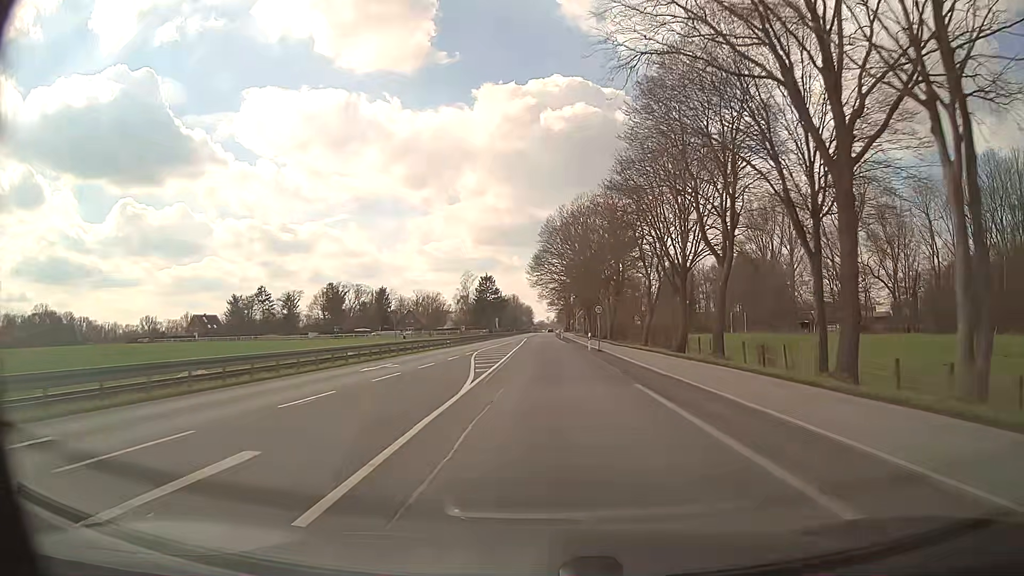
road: primary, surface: asphalt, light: Day
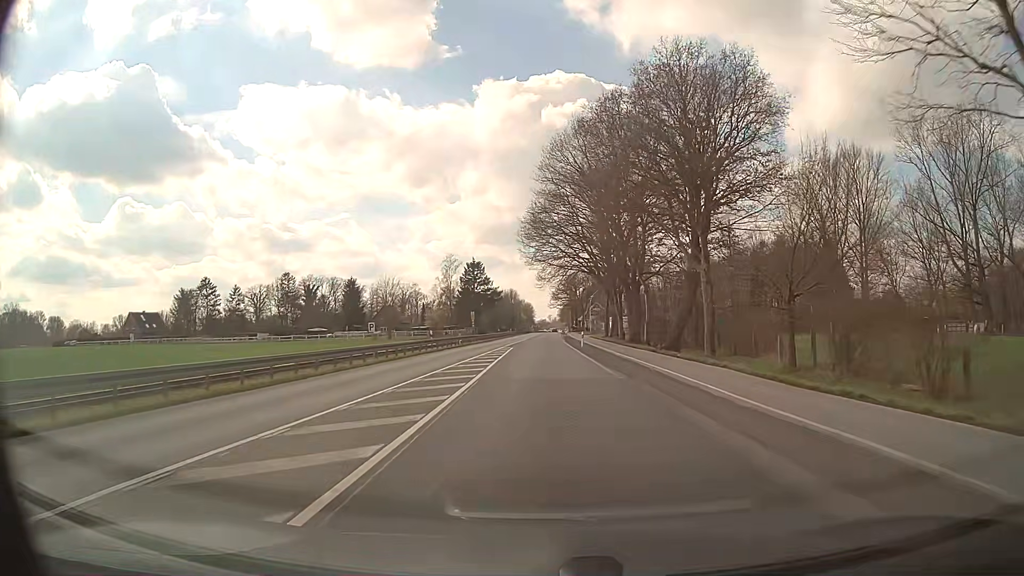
(0.0, +43.0) m; 0°
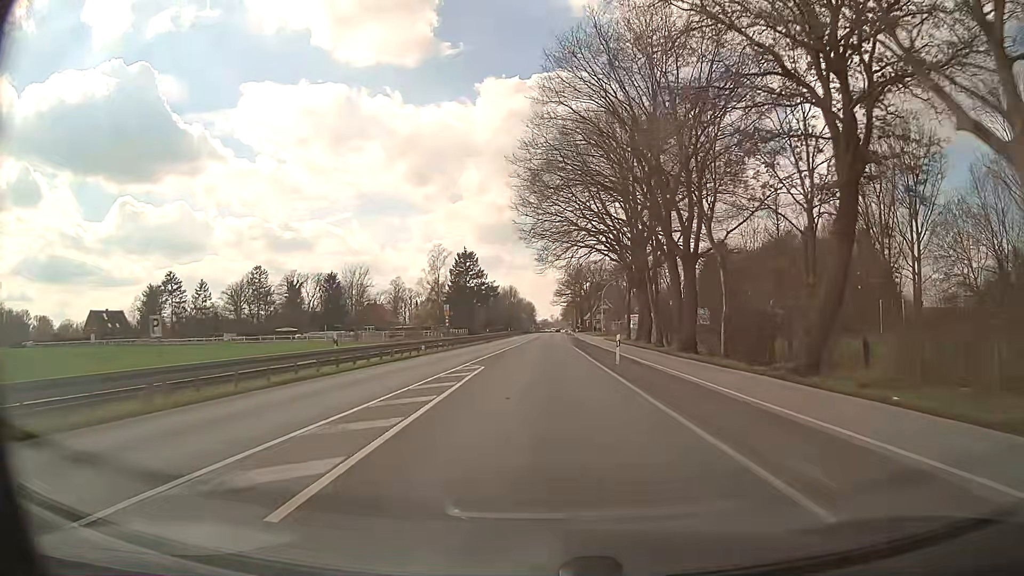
(-0.1, +21.5) m; 0°
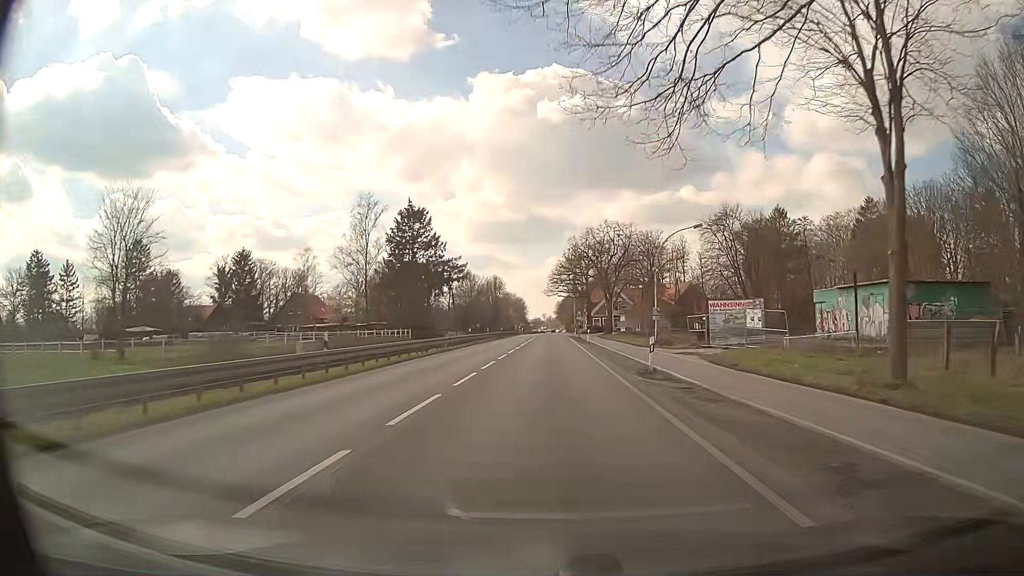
(+0.2, +53.8) m; 0°
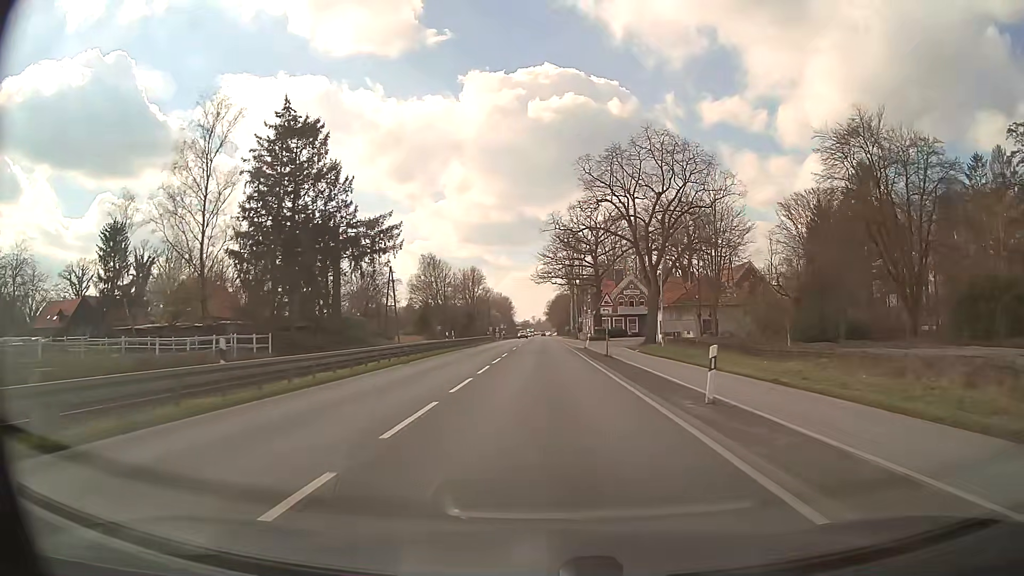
(+0.8, +43.1) m; +1°
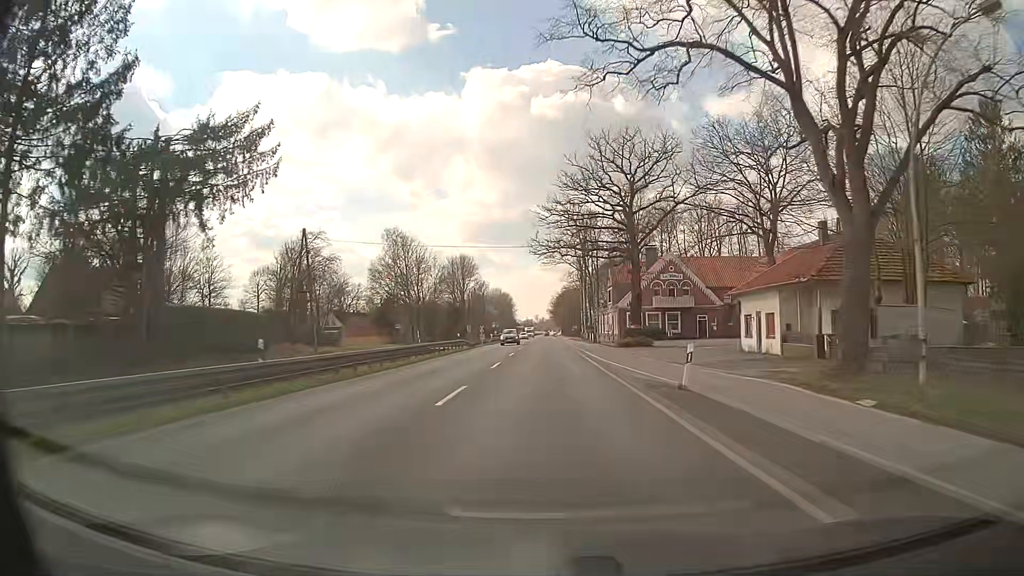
(0.0, +32.3) m; 0°
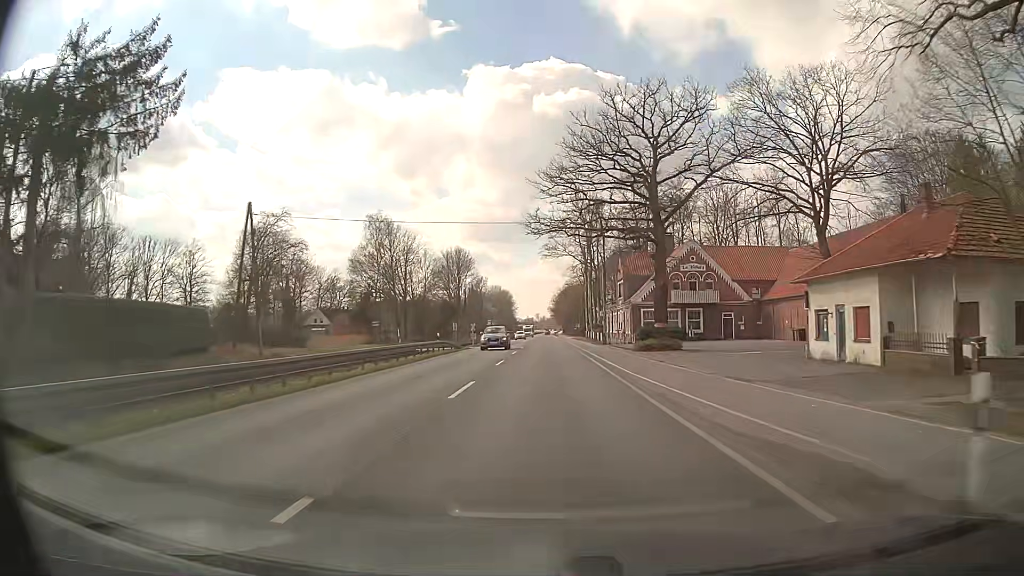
(0.0, +10.8) m; 0°
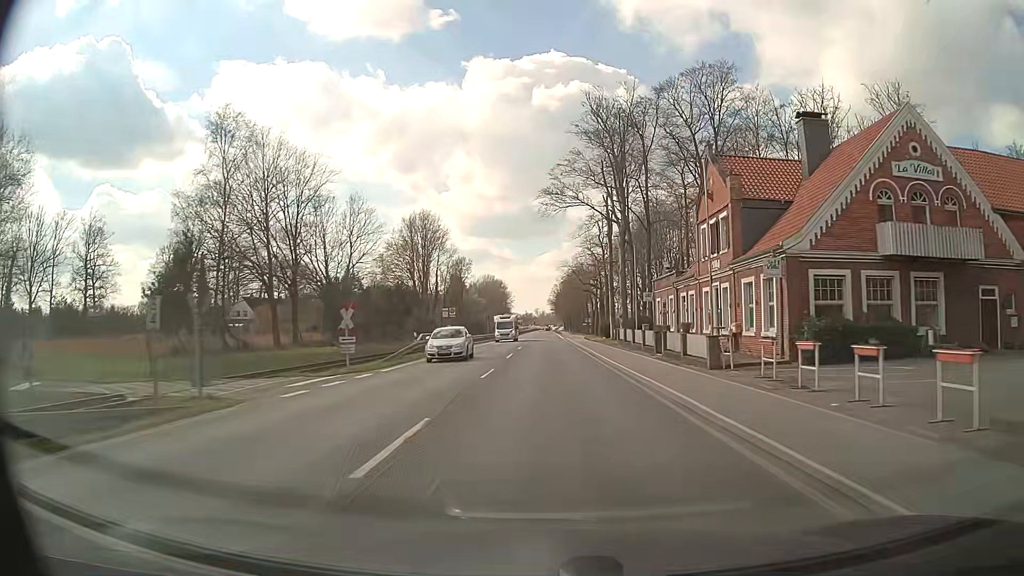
(-0.1, +43.0) m; 0°
(0, +10) (0, +20) (0, +30) (0, +40) (0, +50) (0, +60) (0, +70) (0, +80) (0, +90) (0, +100) m
